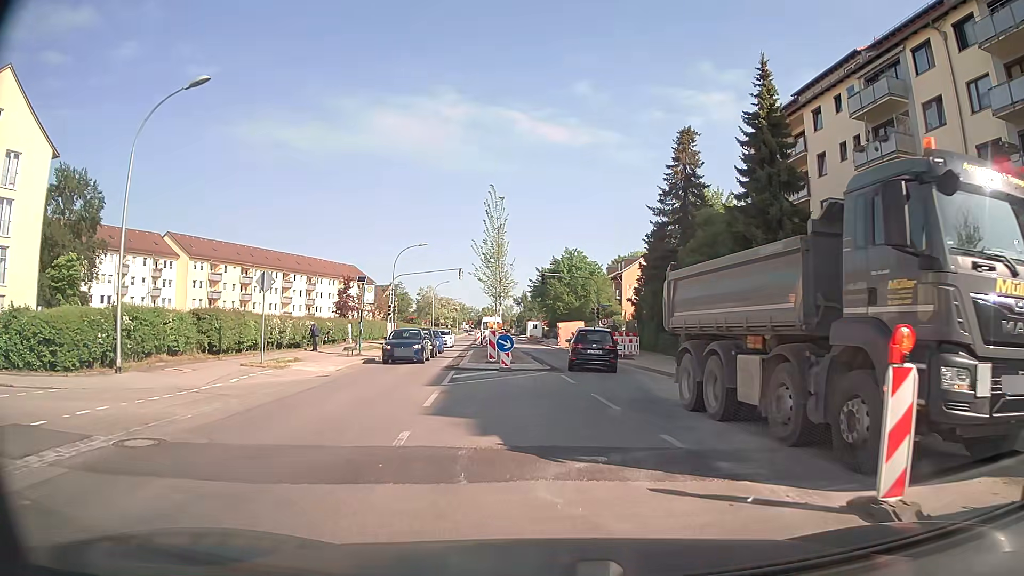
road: secondary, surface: asphalt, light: Day
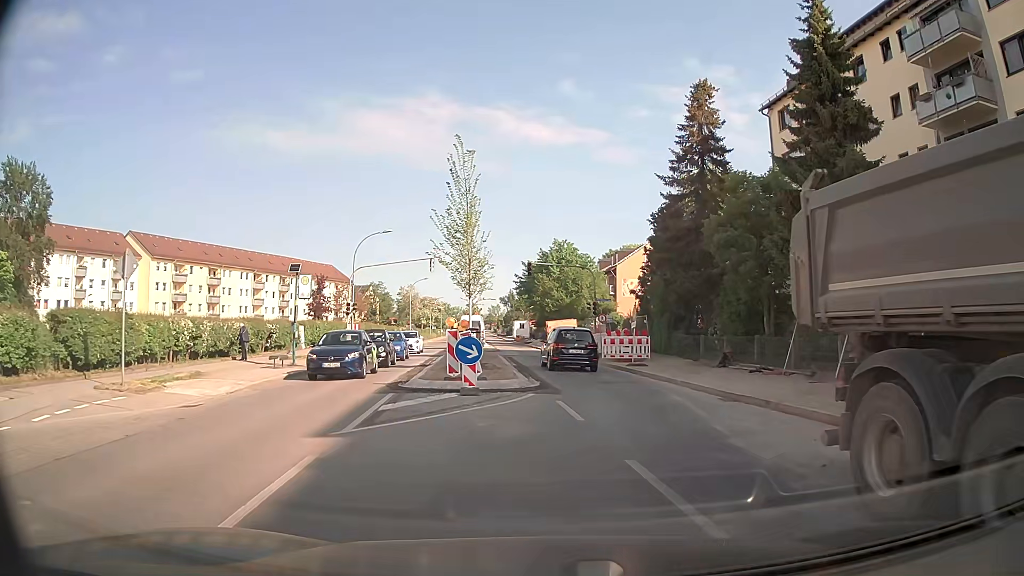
(0.0, +7.7) m; 0°
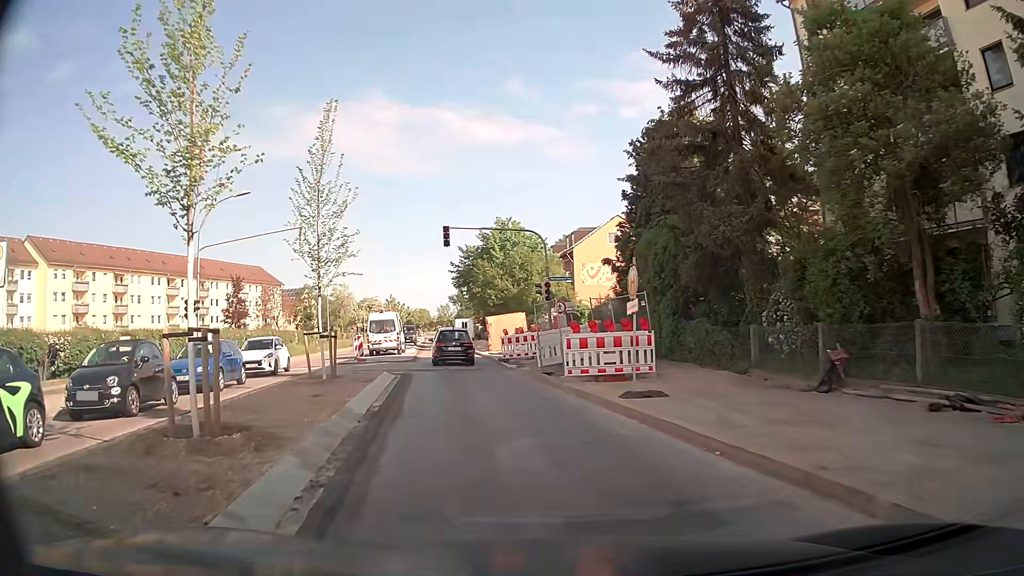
(+1.2, +14.3) m; +5°
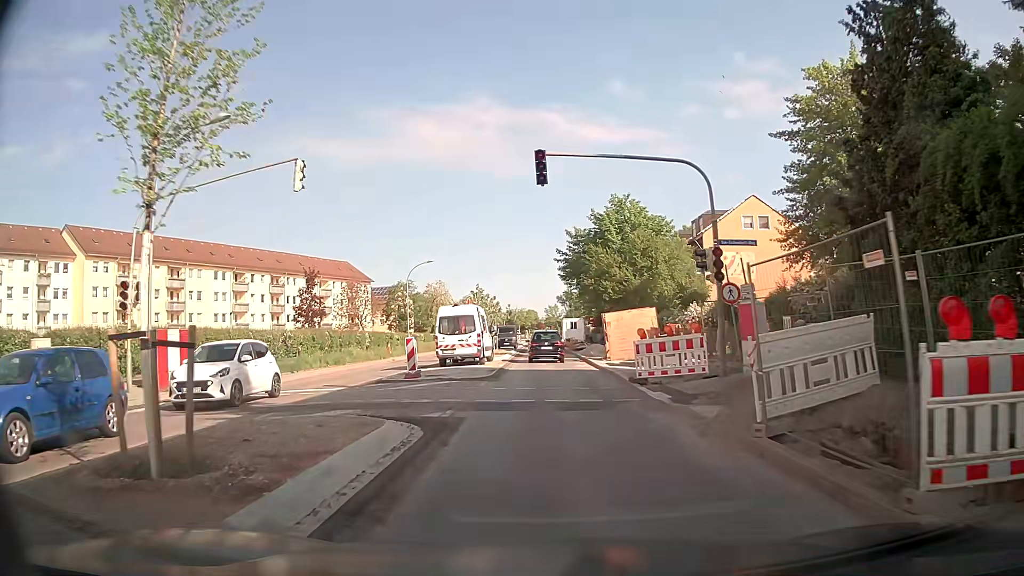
(-1.1, +11.9) m; -9°
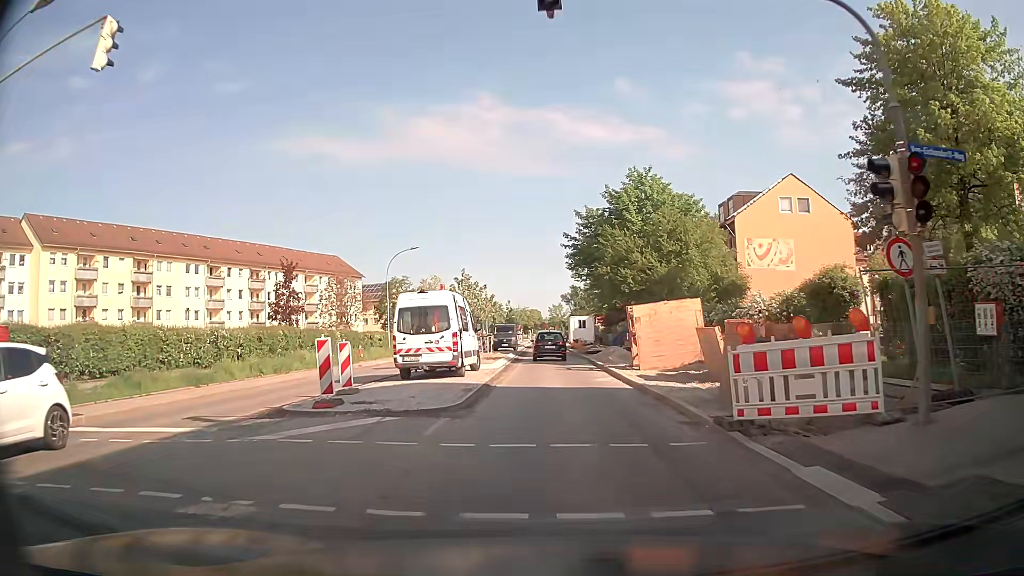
(-0.1, +9.0) m; 0°
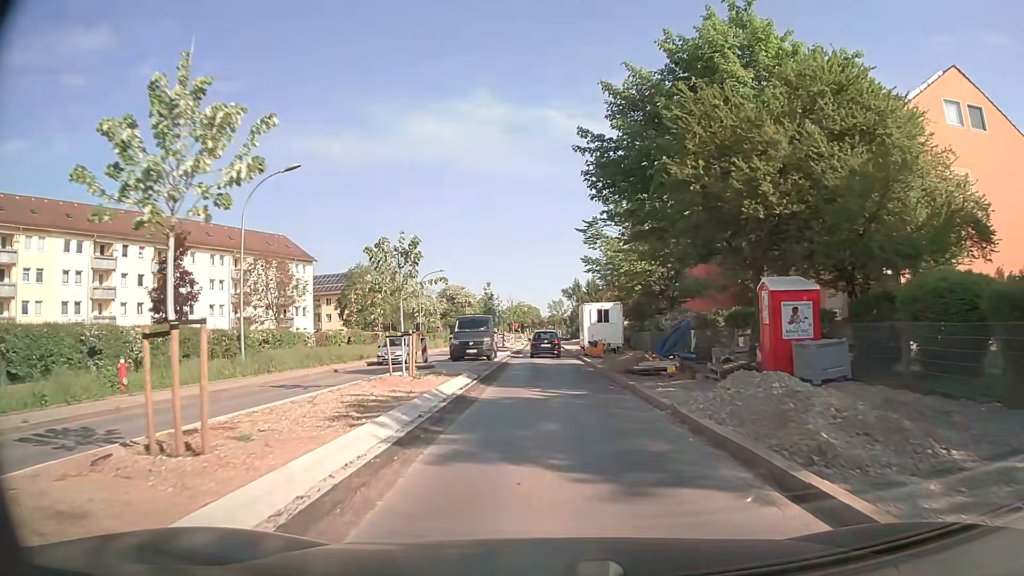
(+0.1, +24.5) m; 0°
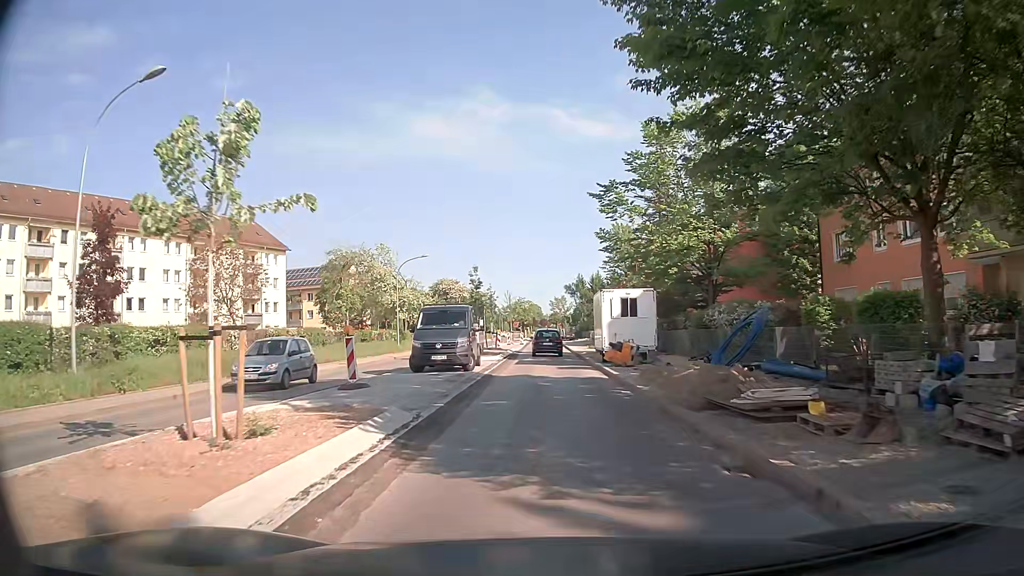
(0.0, +10.7) m; 0°
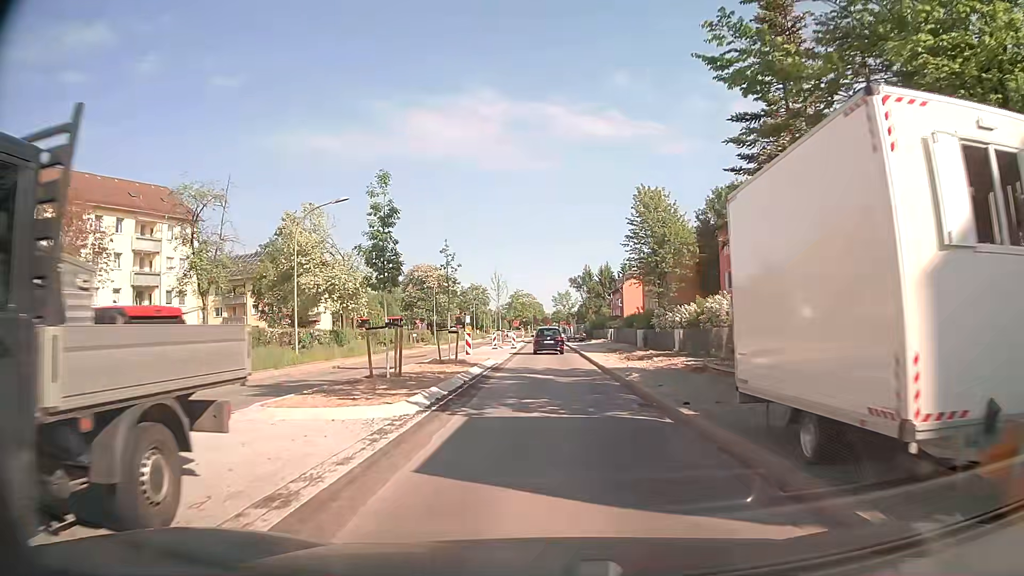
(-0.1, +22.7) m; 0°
(0, +10) (0, +20) (0, +30) (0, +40) (0, +50) (0, +60) (0, +70) (0, +80) (0, +90) (0, +100) m
